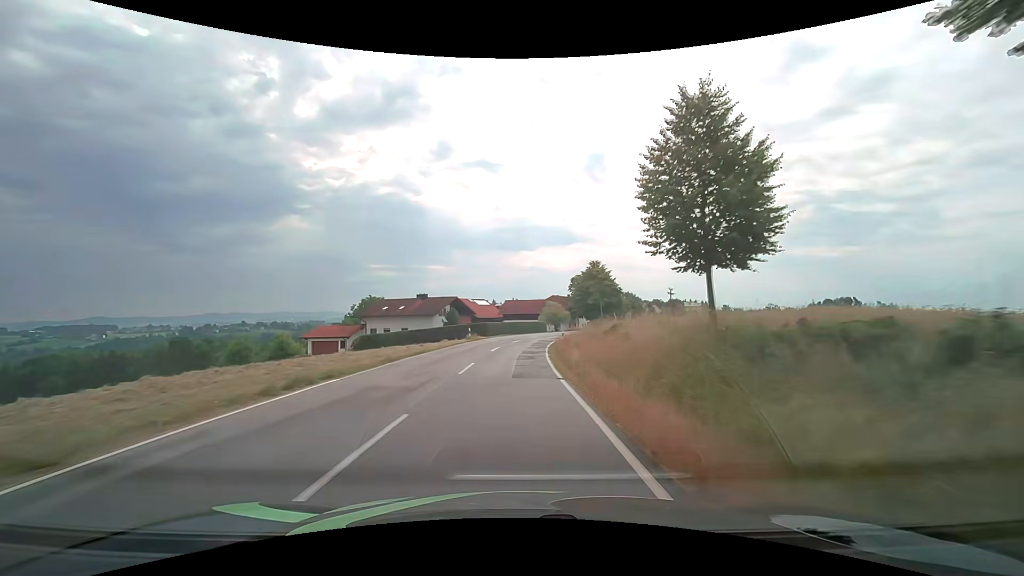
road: tertiary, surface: asphalt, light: Day
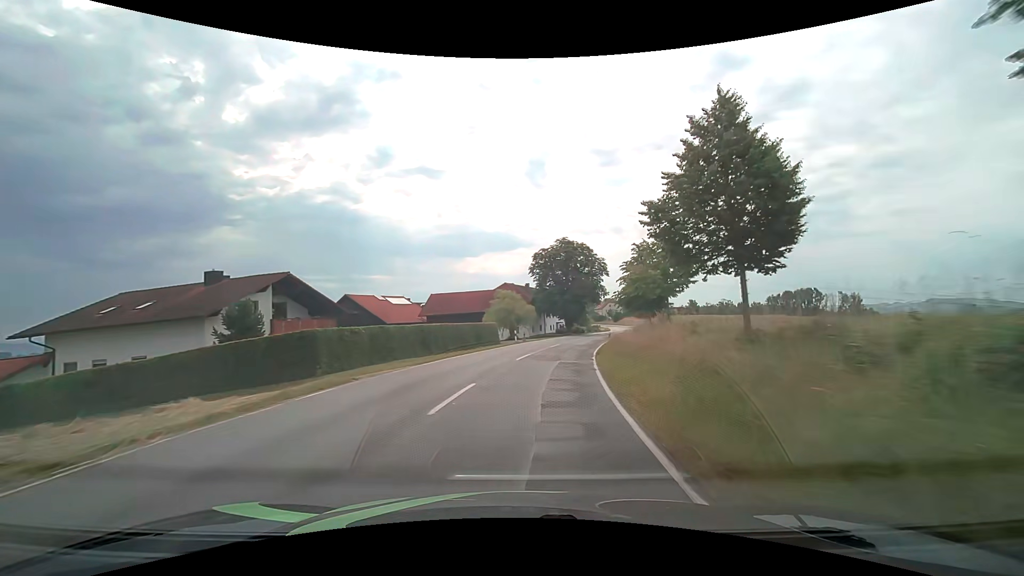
(+1.9, +44.3) m; +6°
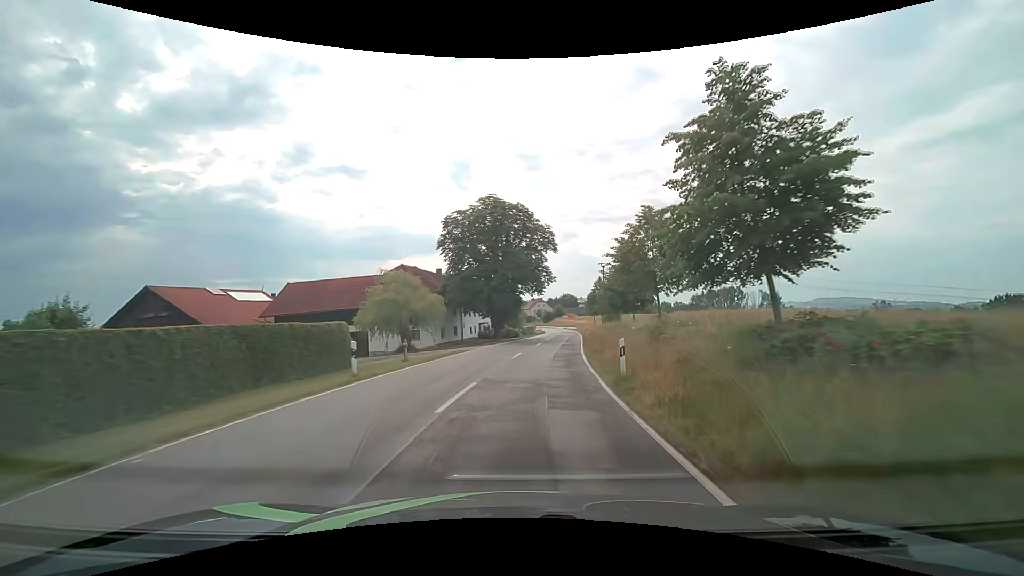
(+2.2, +25.2) m; +9°
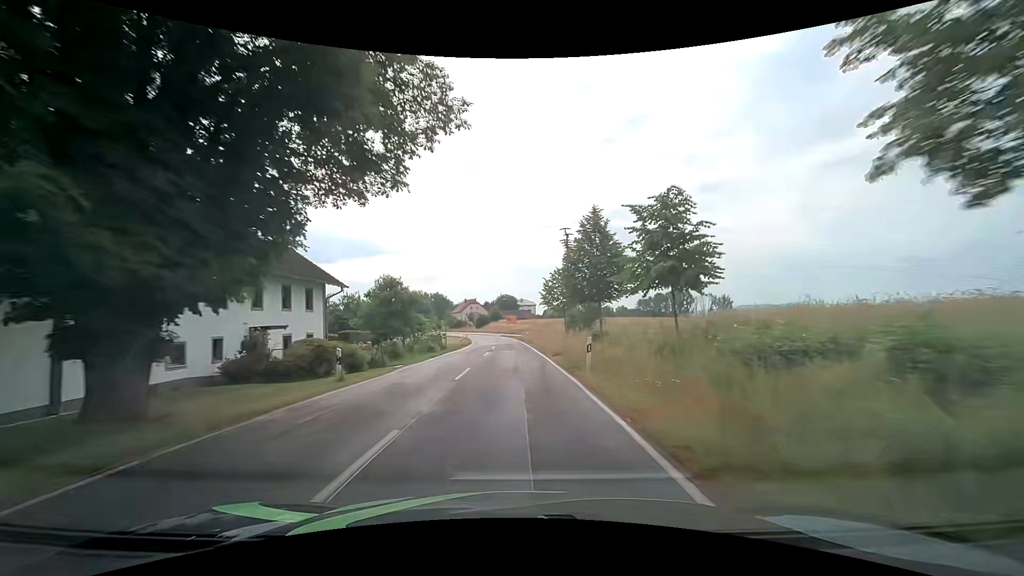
(+3.7, +41.1) m; +8°
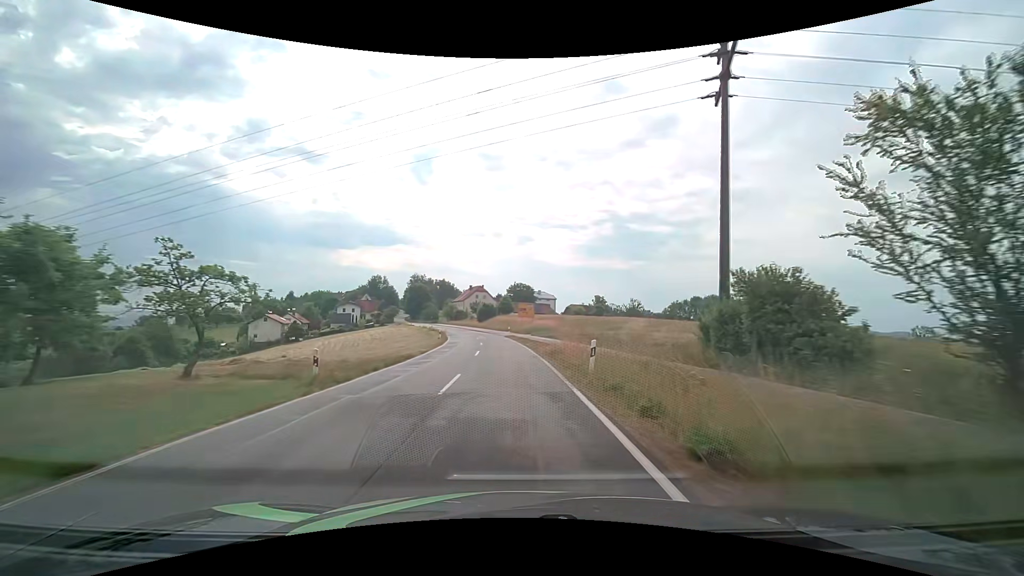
(-0.6, +42.1) m; -2°
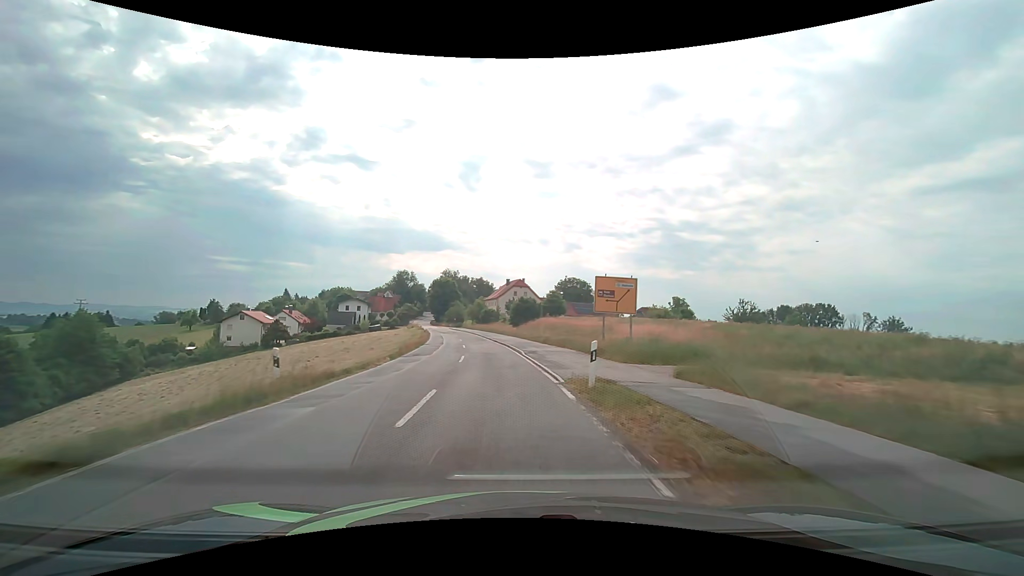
(-1.5, +43.2) m; -5°
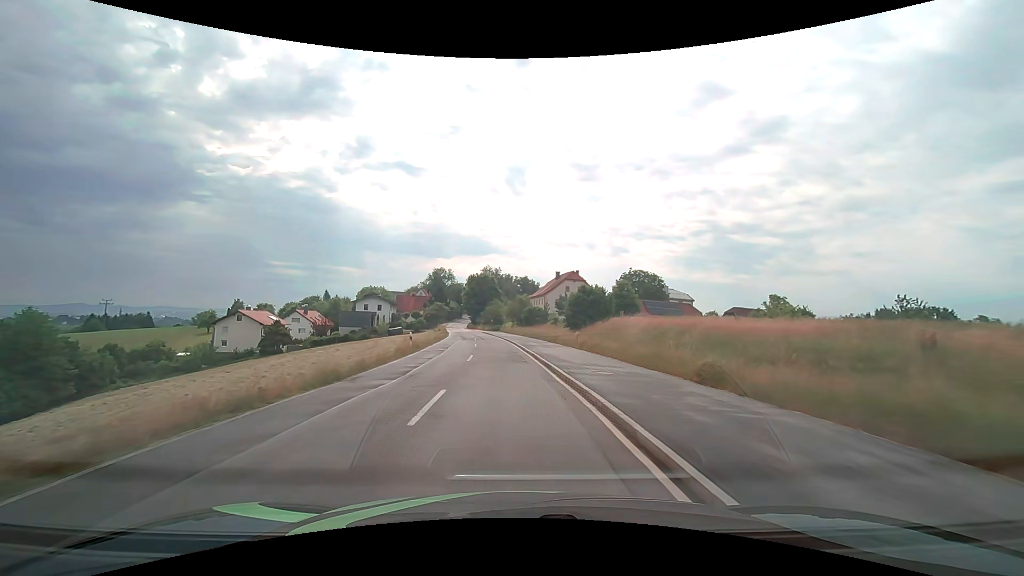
(-1.1, +26.1) m; -5°
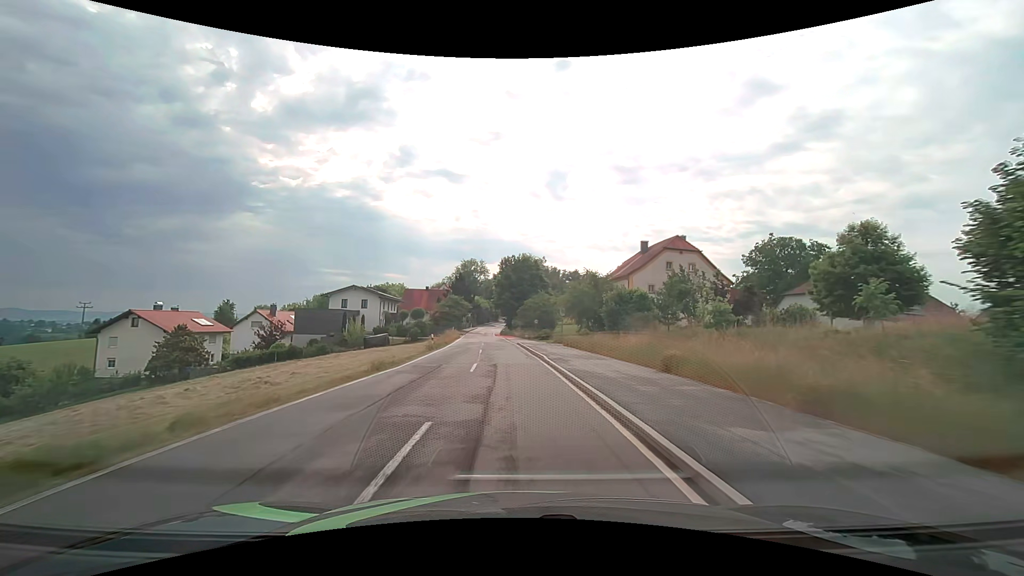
(-2.3, +43.4) m; -5°
(0, +10) (0, +20) (-1, +30) (-1, +40) (-2, +50) (-3, +60) (-3, +70) (-4, +80) (-5, +90) (-5, +100) m
